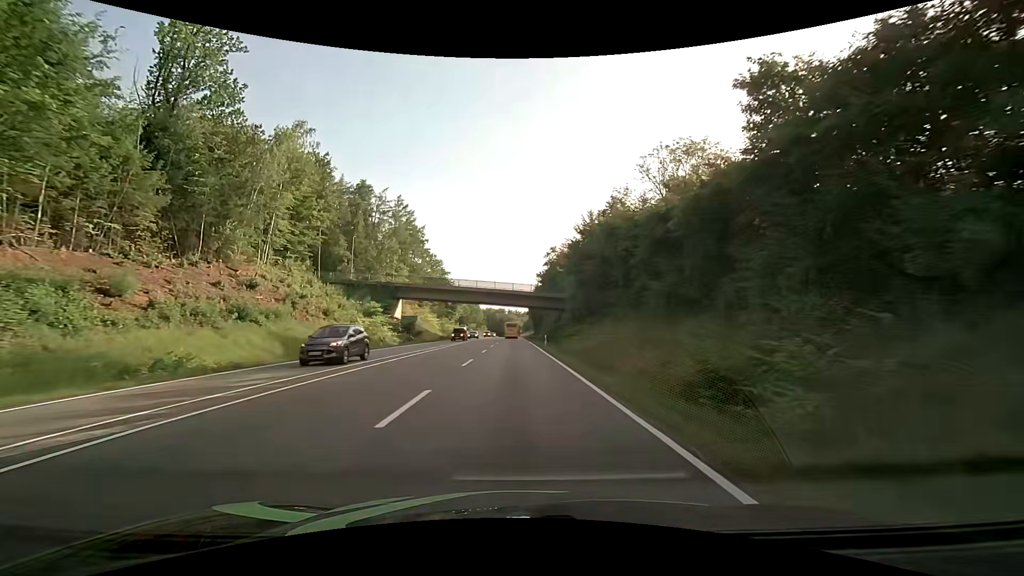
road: secondary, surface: asphalt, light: Day
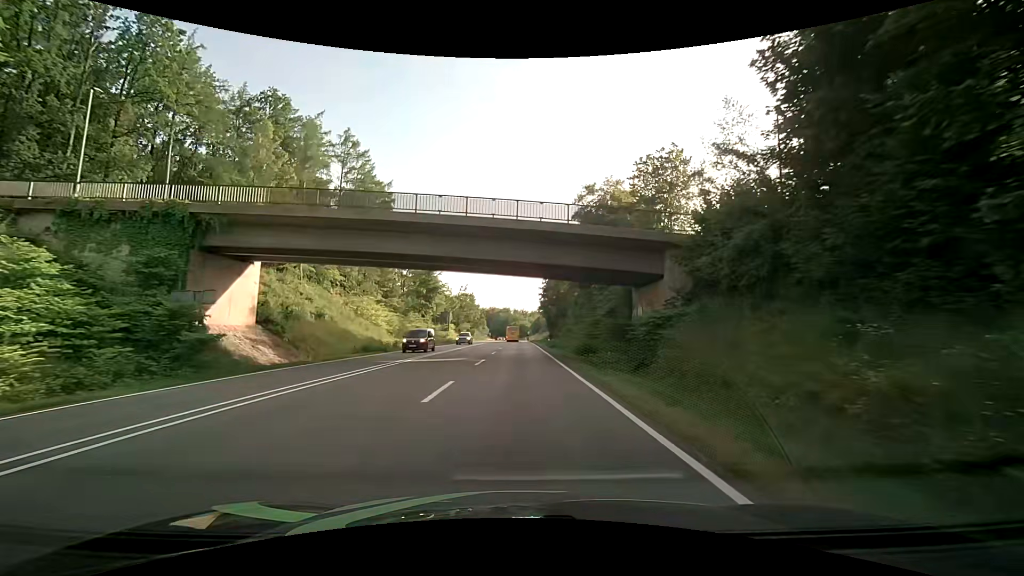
(-0.2, +43.4) m; -1°
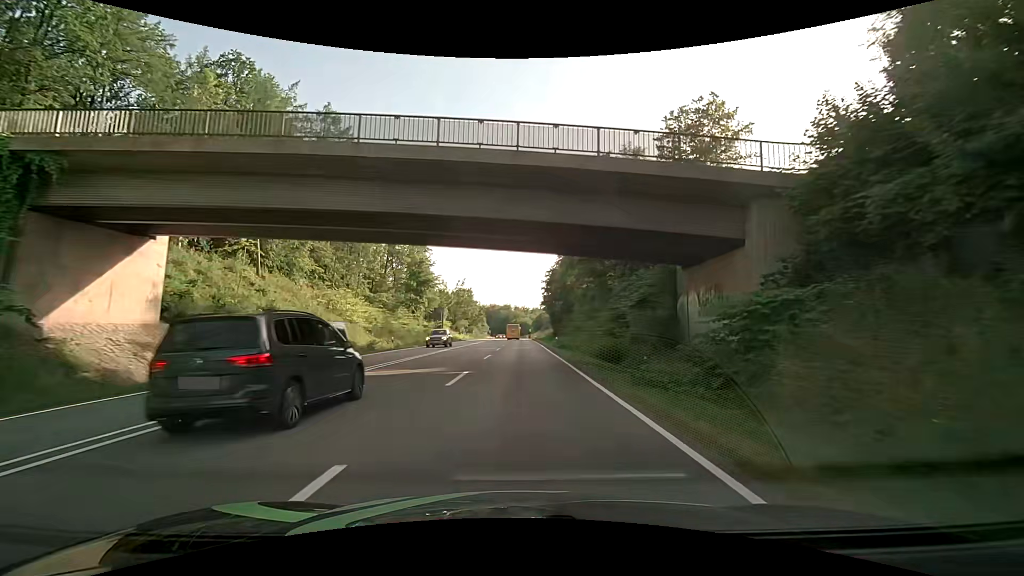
(0.0, +8.8) m; 0°
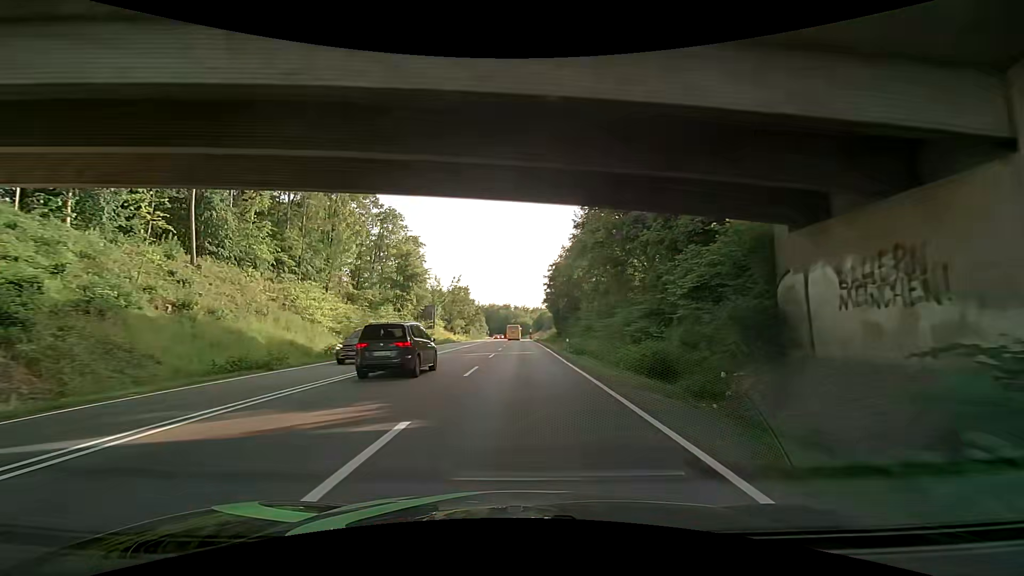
(0.0, +8.9) m; +1°
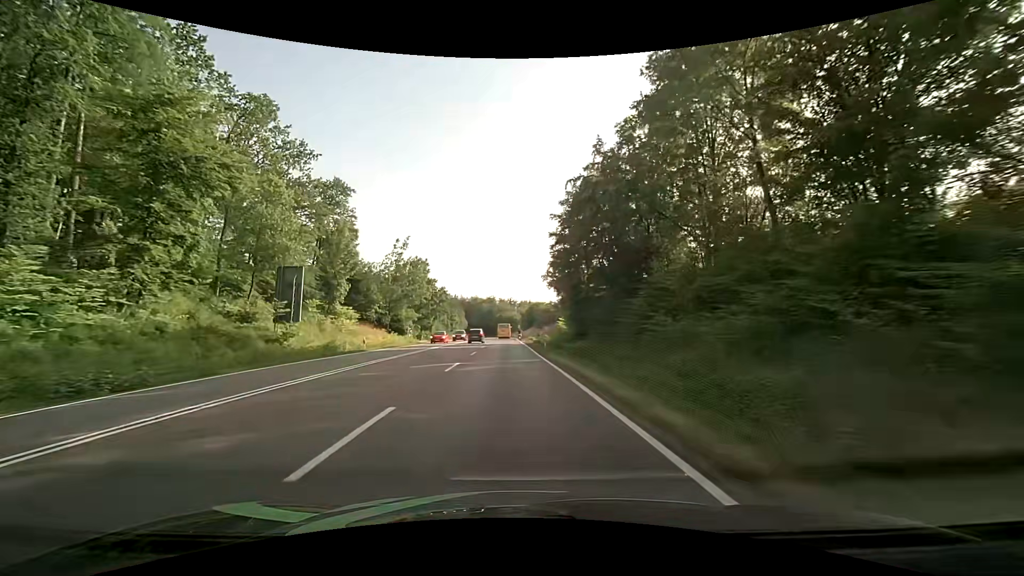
(+0.3, +44.9) m; +2°
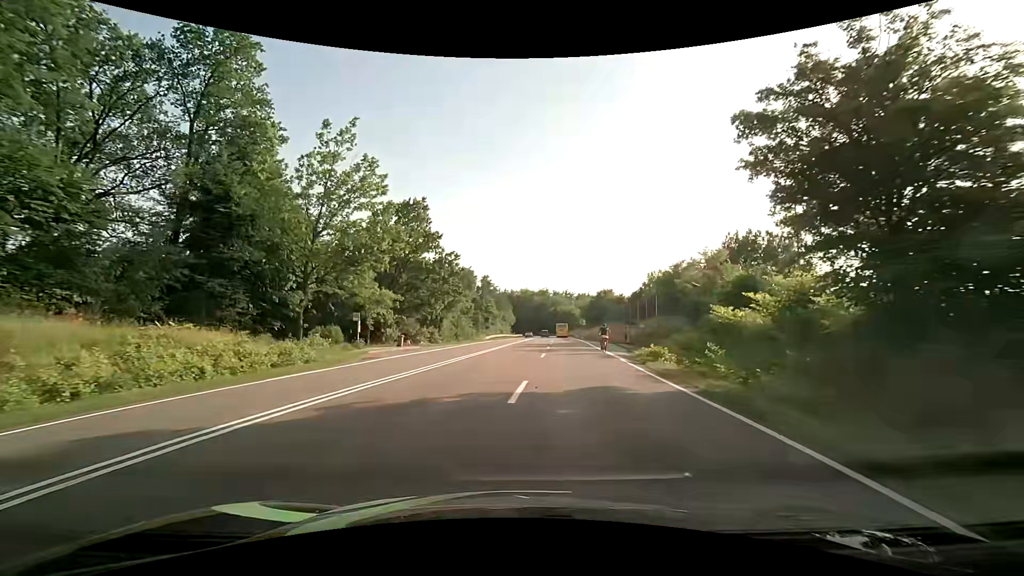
(-1.9, +41.4) m; -7°
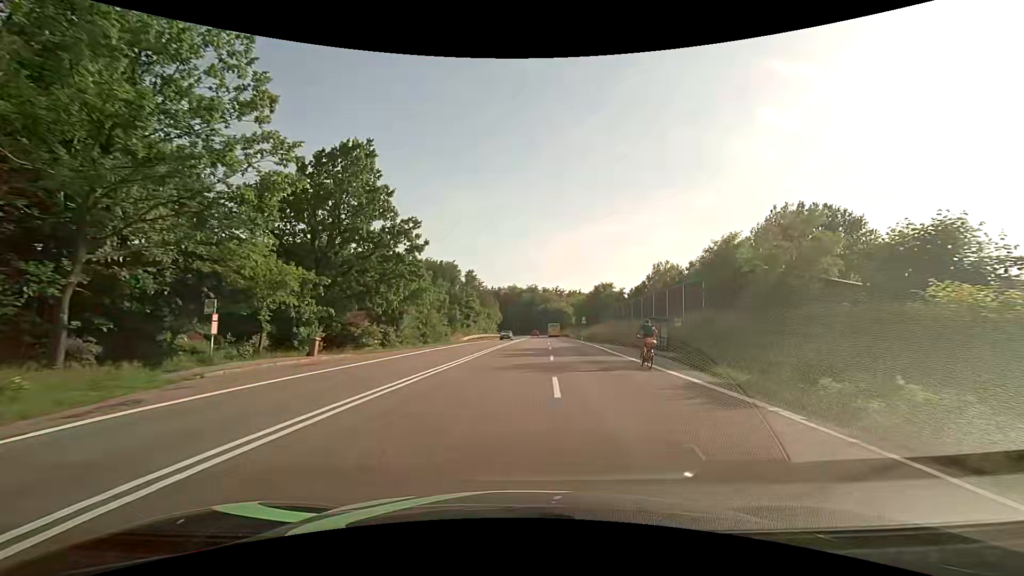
(+0.2, +15.1) m; +1°
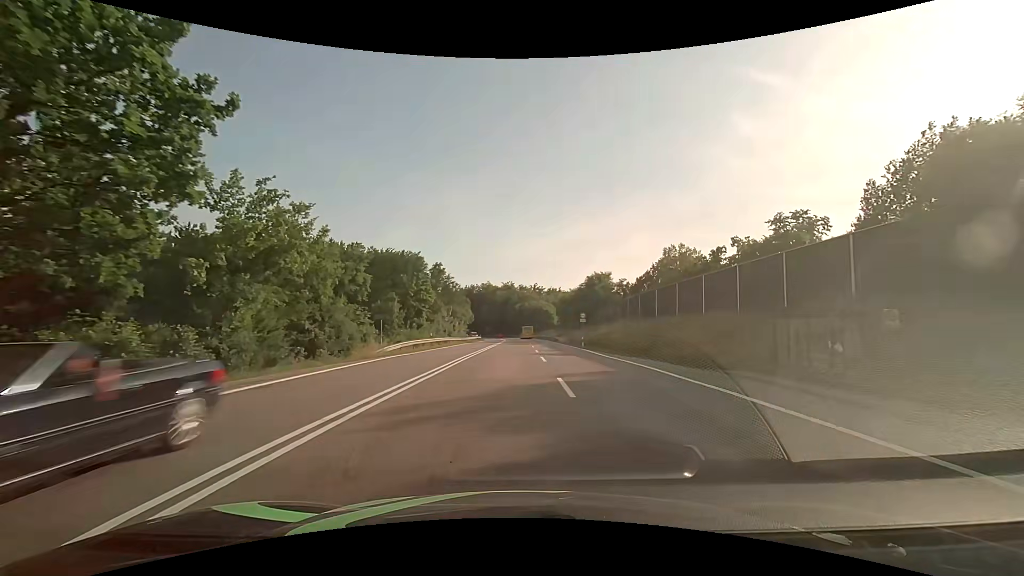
(+0.7, +23.2) m; +3°
(0, +10) (+1, +20) (0, +30) (0, +40) (0, +50) (+1, +60) (+2, +70) (+3, +80) (+3, +90) (+3, +100) m
